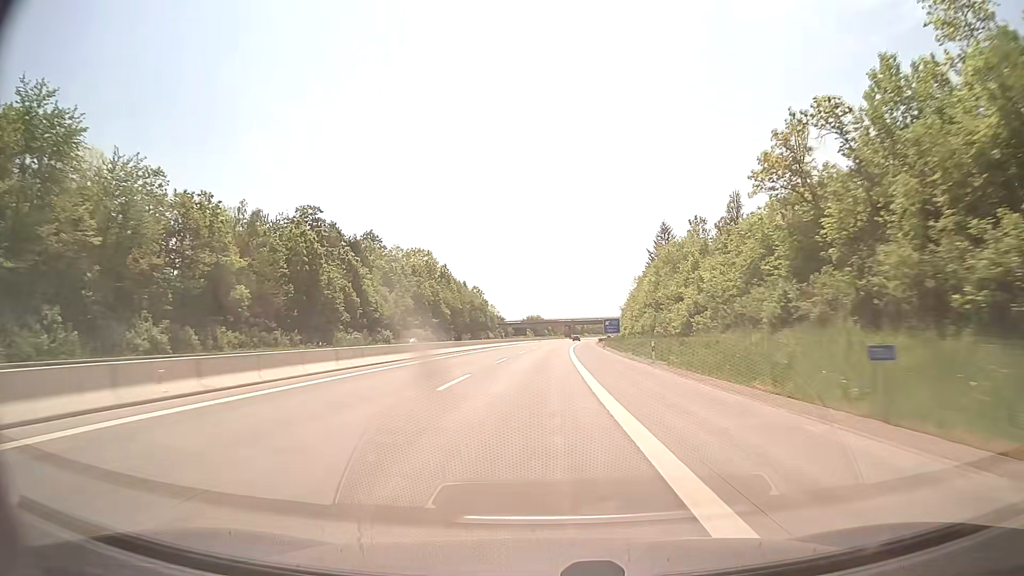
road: motorway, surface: concrete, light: Day
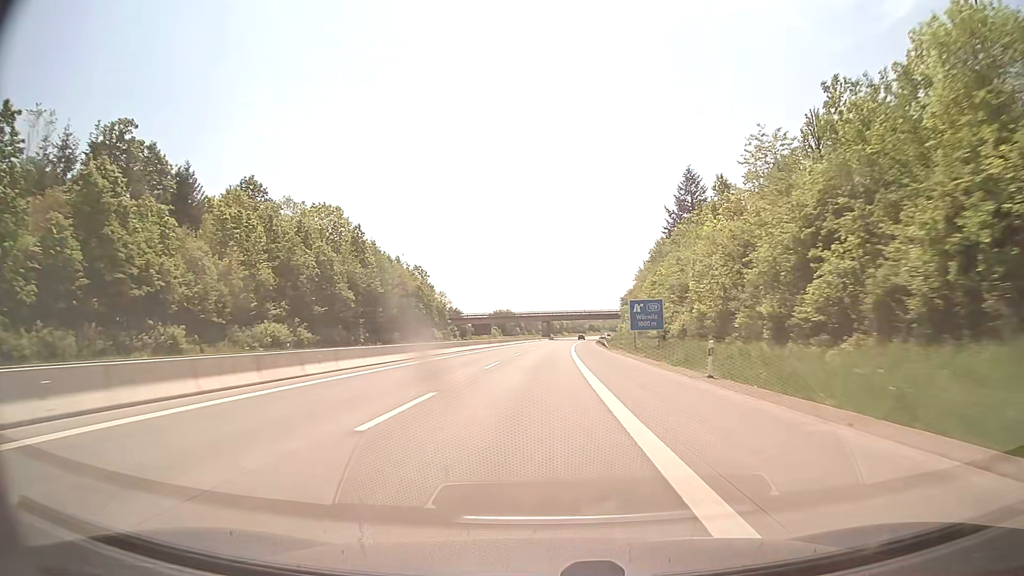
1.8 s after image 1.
(+1.1, +59.6) m; +2°
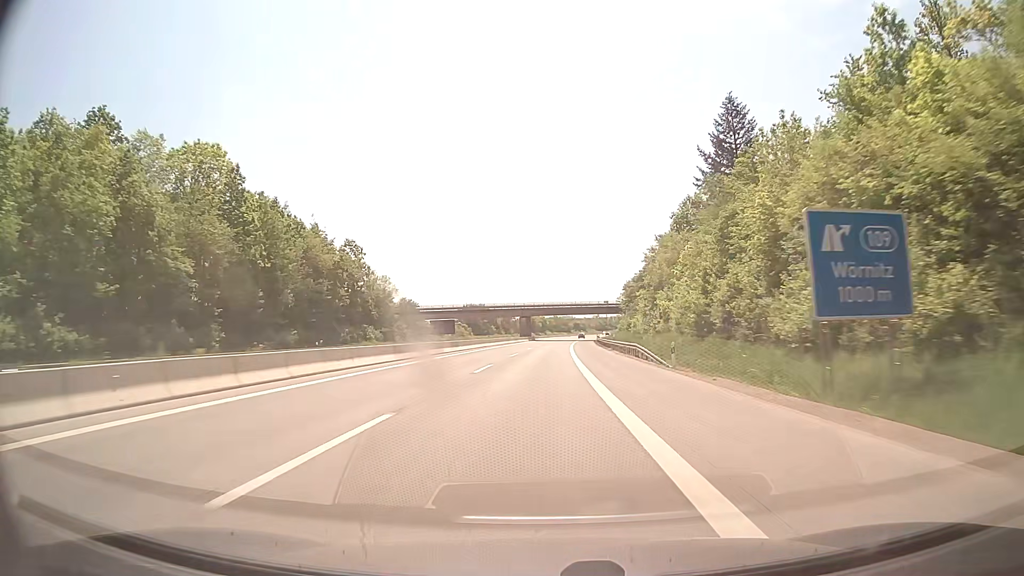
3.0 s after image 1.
(+0.6, +39.7) m; +2°
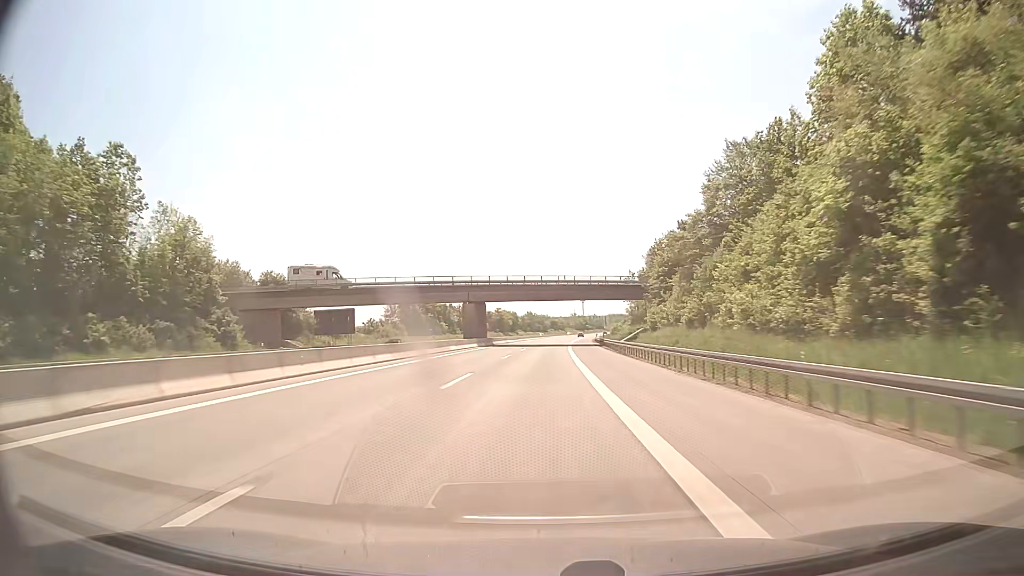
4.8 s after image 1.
(+1.0, +59.7) m; +2°
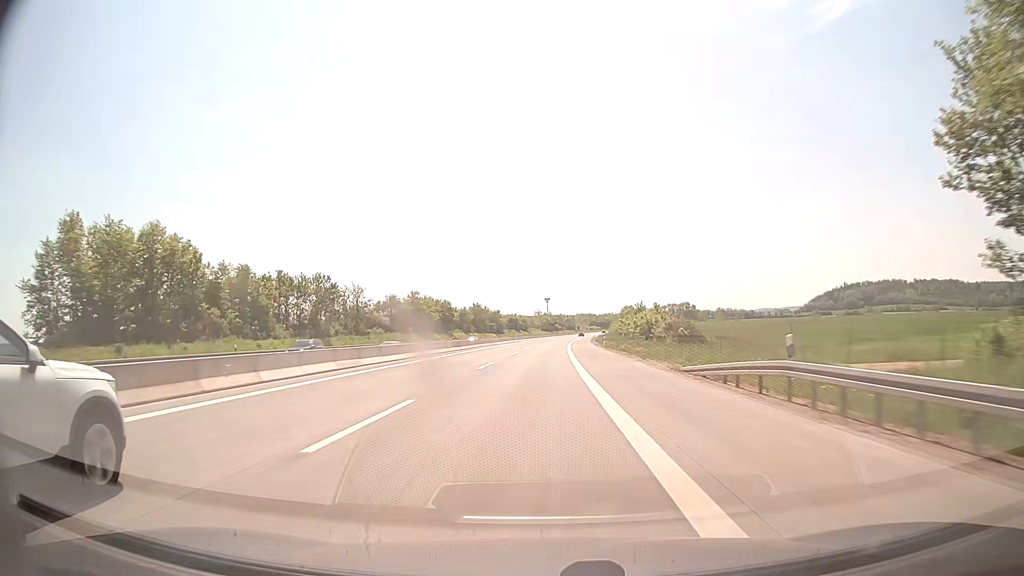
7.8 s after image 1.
(+2.8, +99.2) m; +3°
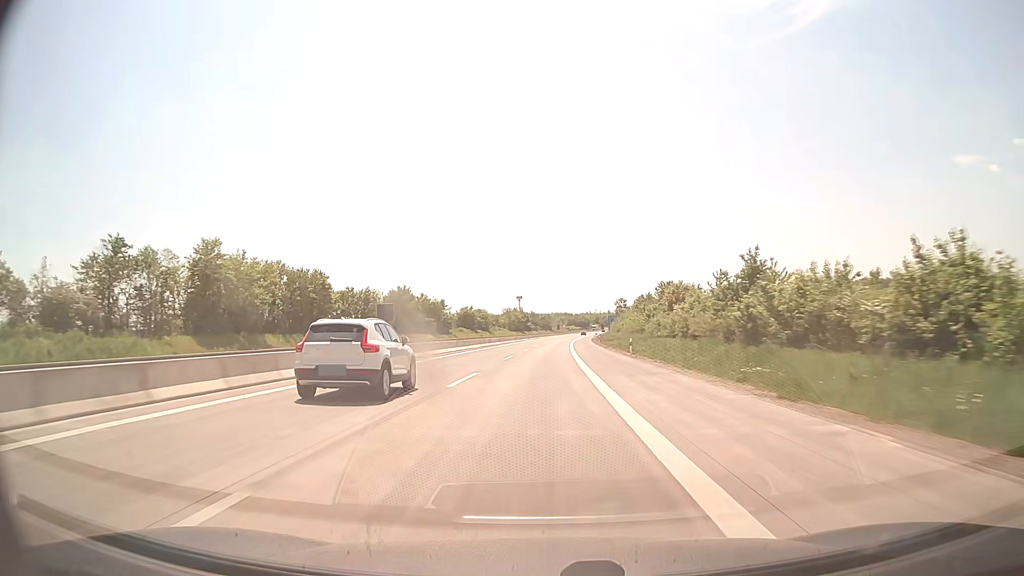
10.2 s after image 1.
(+1.6, +79.3) m; +2°
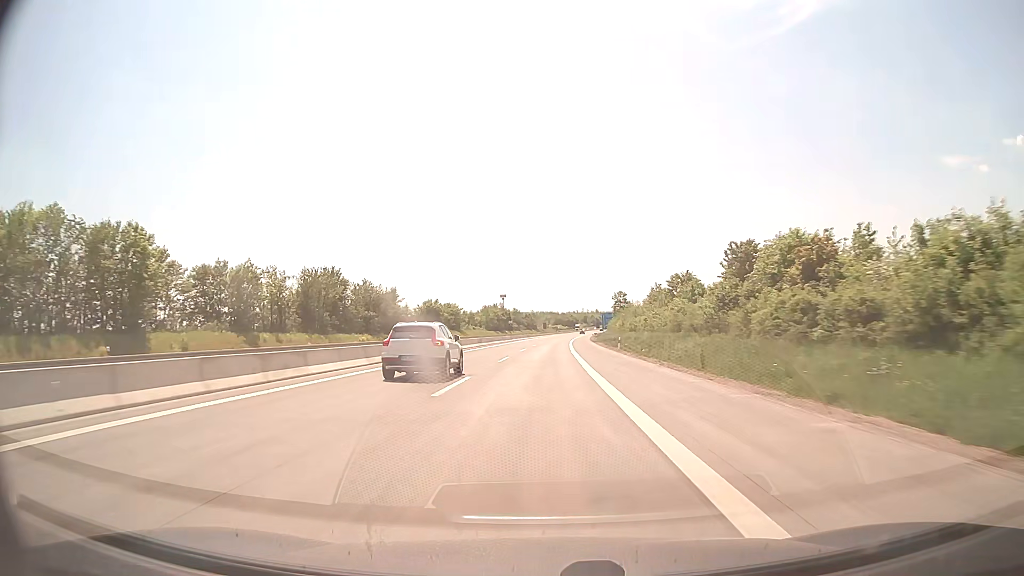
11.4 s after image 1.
(+0.4, +39.7) m; +1°
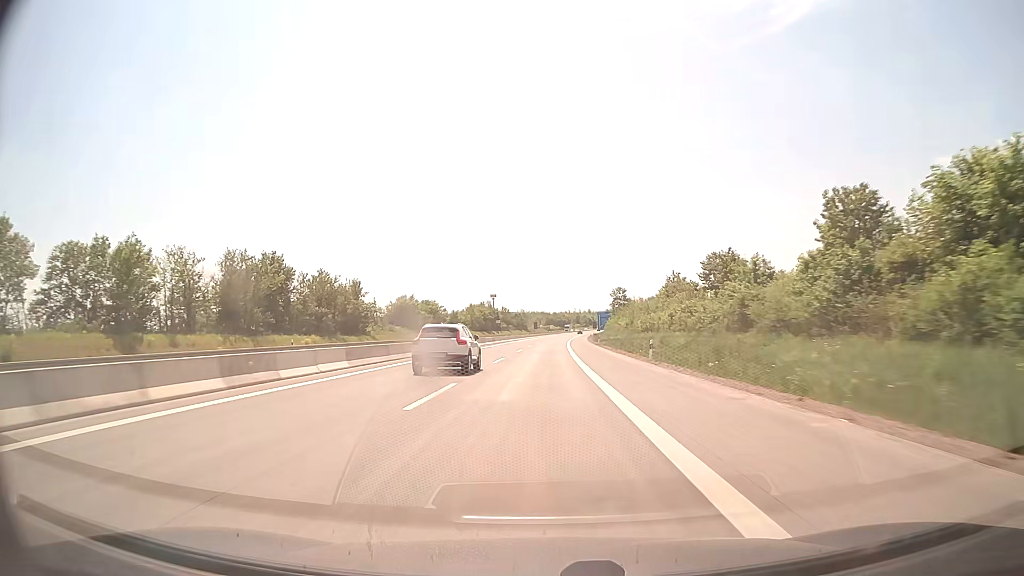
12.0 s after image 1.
(+0.1, +19.8) m; +1°
(0, +10) (0, +20) (0, +30) (0, +40) (+1, +50) (+1, +60) (+1, +70) (+2, +80) (+2, +90) (+3, +100) m
